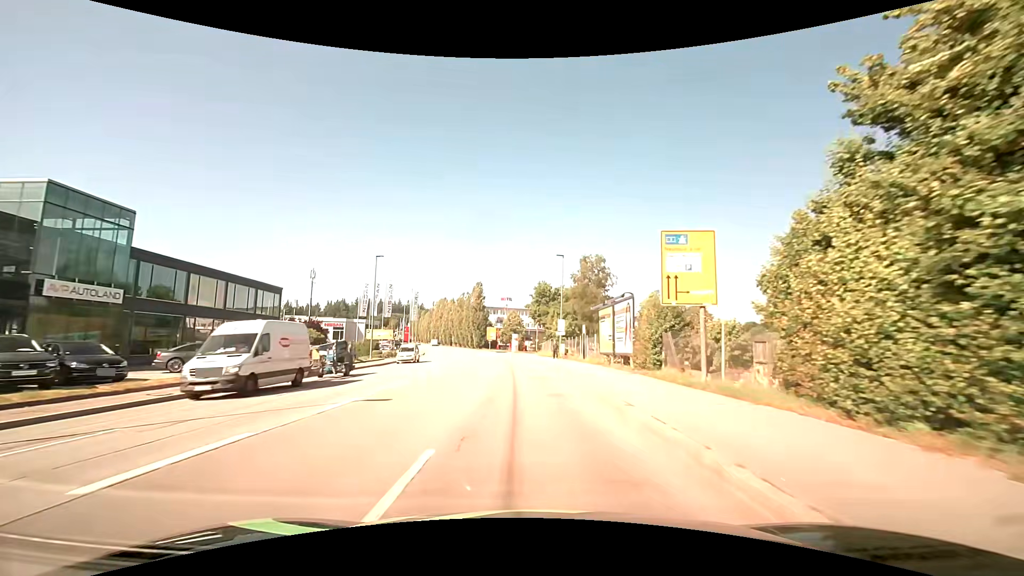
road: tertiary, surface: asphalt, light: Day
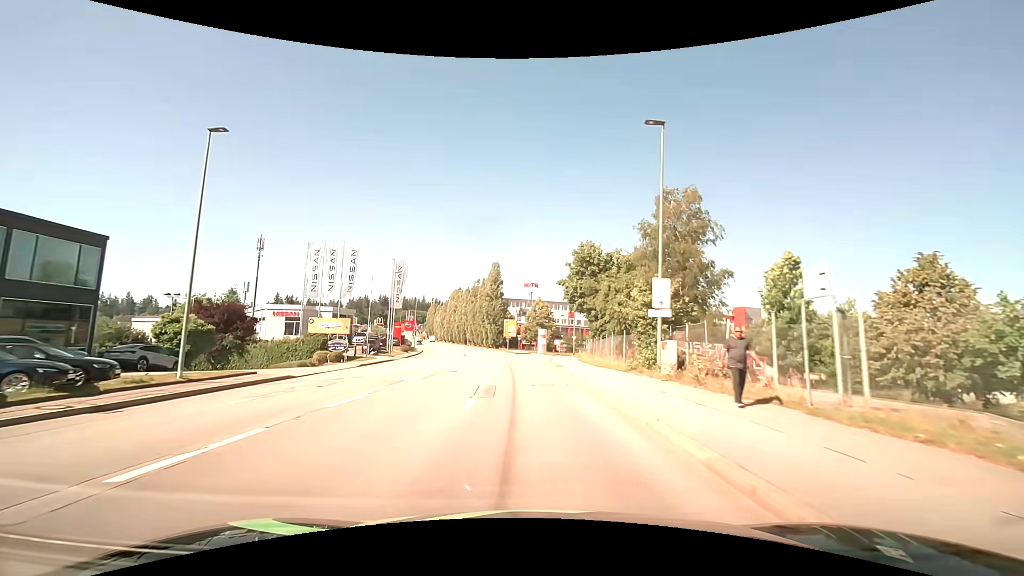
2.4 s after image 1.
(-0.7, +29.7) m; -3°
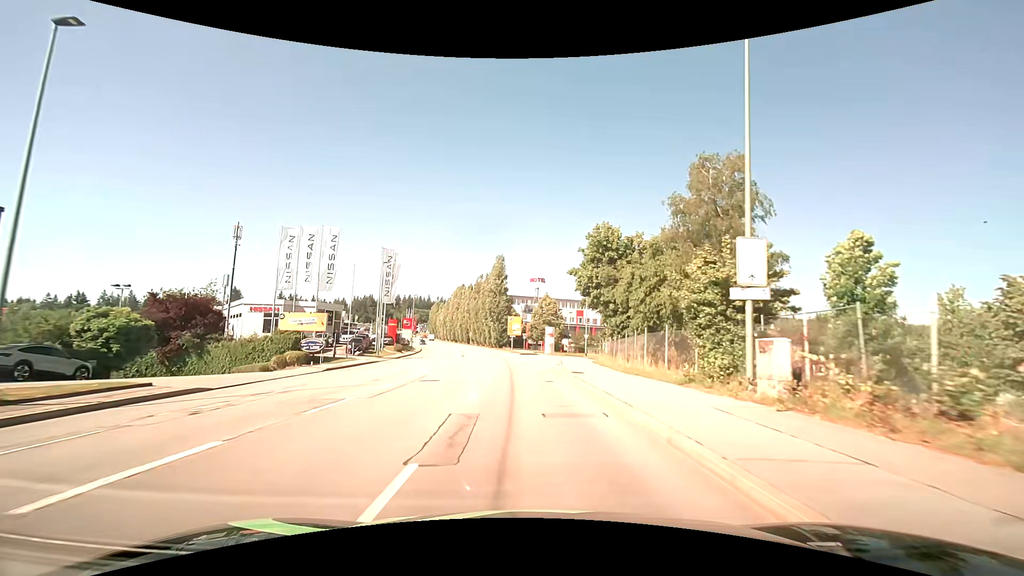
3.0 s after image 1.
(-0.1, +7.3) m; -1°
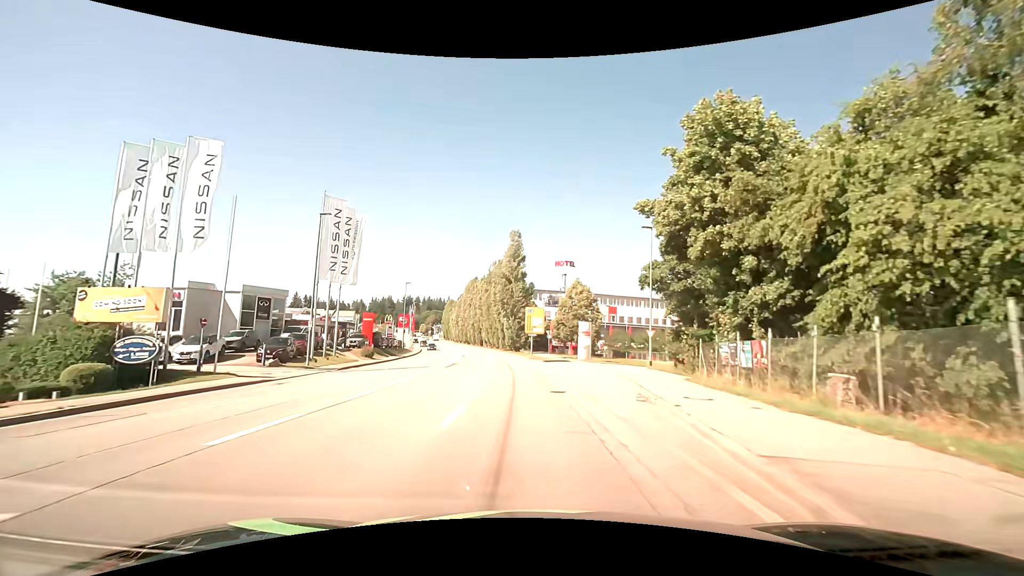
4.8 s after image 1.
(-0.5, +21.8) m; -3°
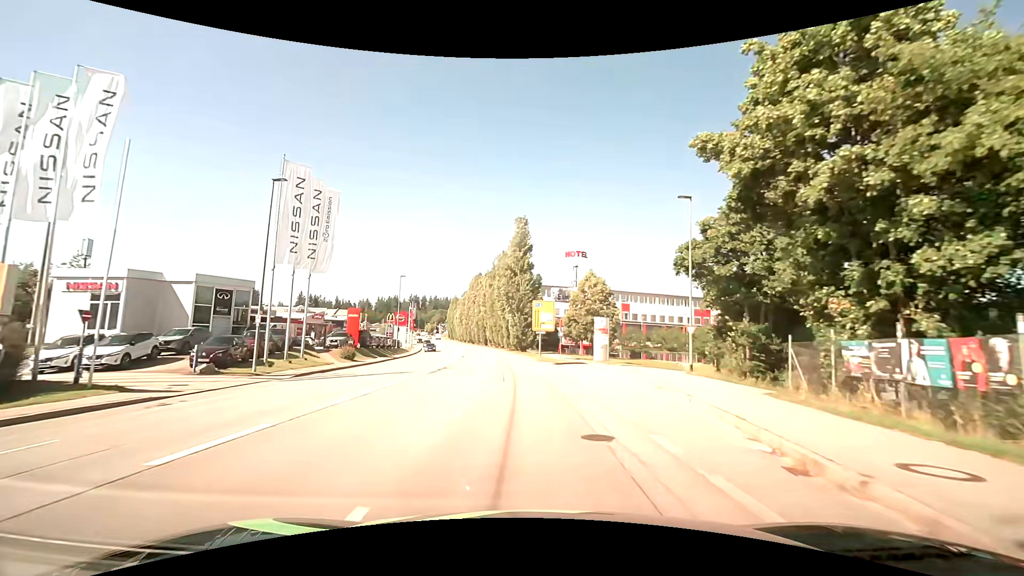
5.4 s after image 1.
(-0.1, +7.3) m; -1°
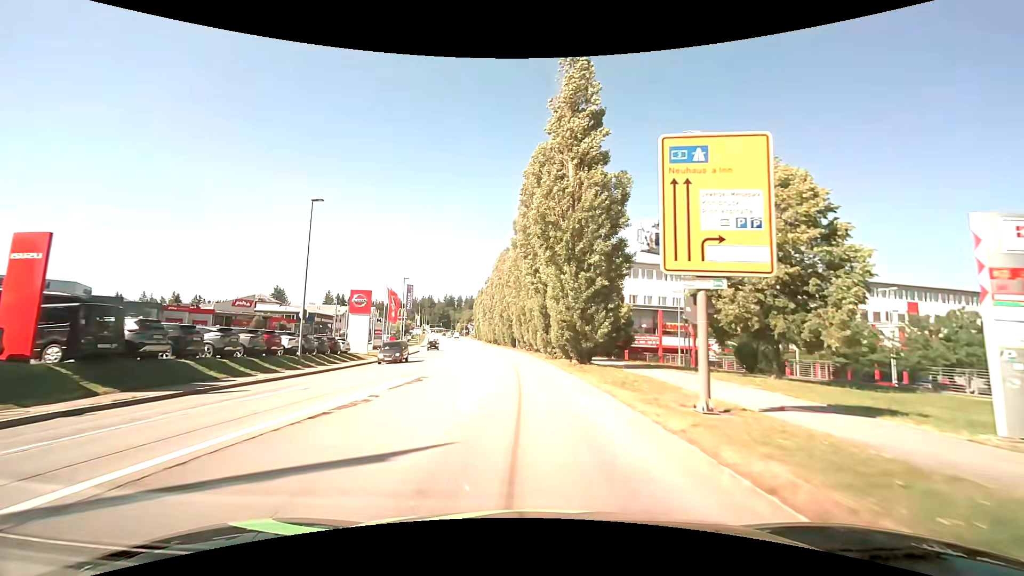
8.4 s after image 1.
(-1.3, +37.0) m; -4°
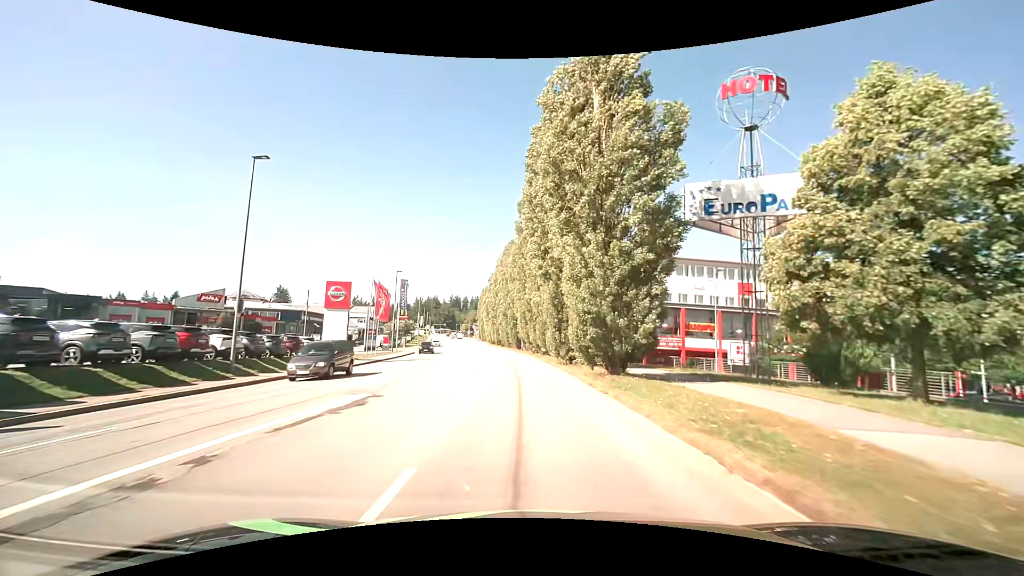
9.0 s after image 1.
(-0.1, +7.5) m; -1°
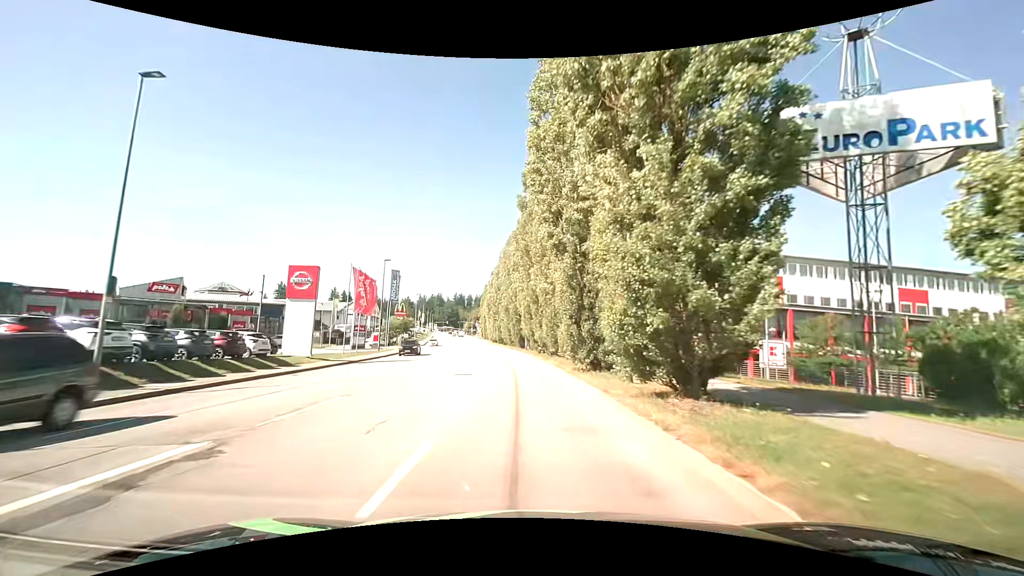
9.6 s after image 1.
(-0.1, +7.4) m; -1°
